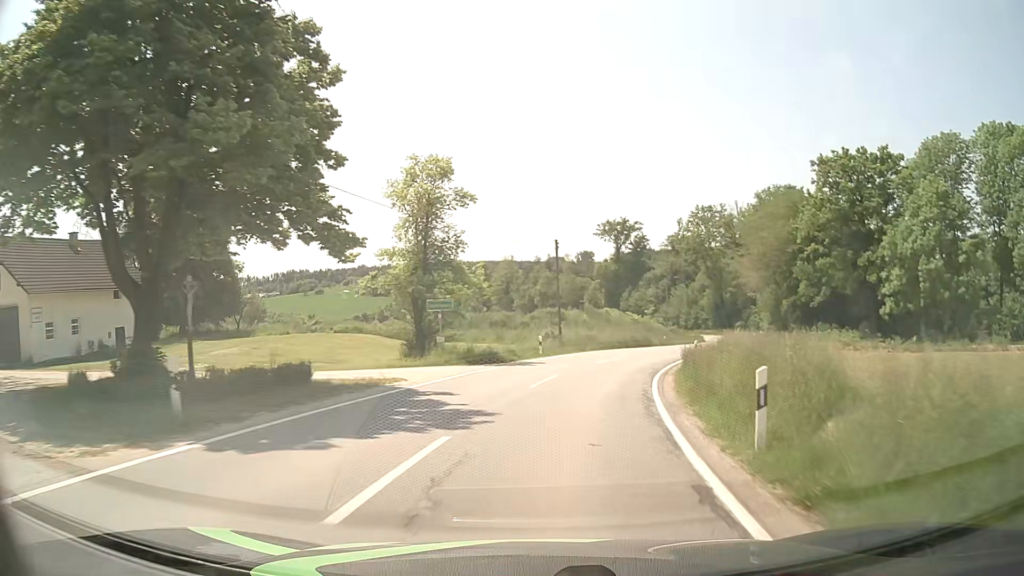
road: tertiary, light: Day
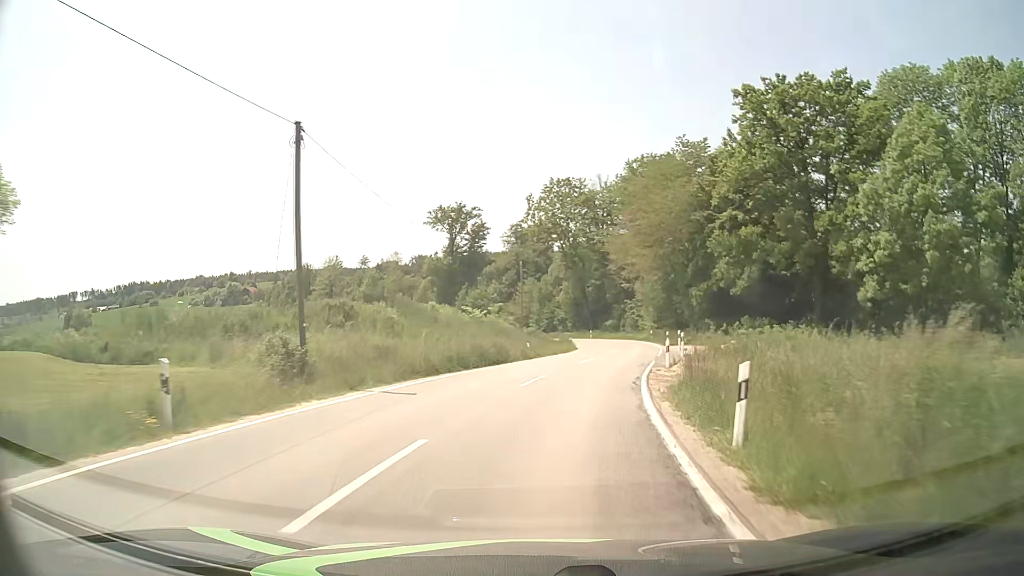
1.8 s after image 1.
(+2.8, +23.6) m; +14°
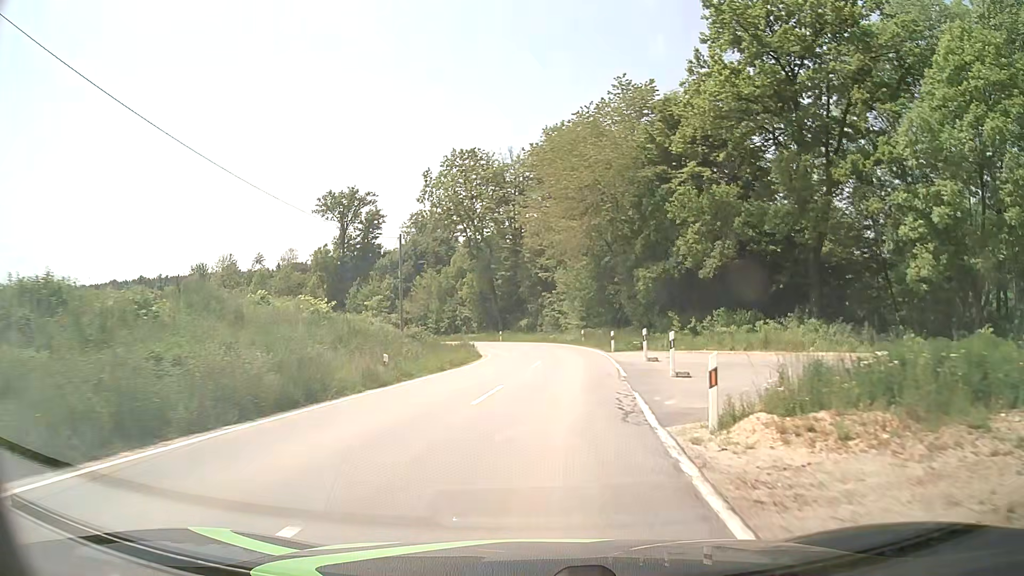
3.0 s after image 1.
(+1.1, +15.9) m; +7°
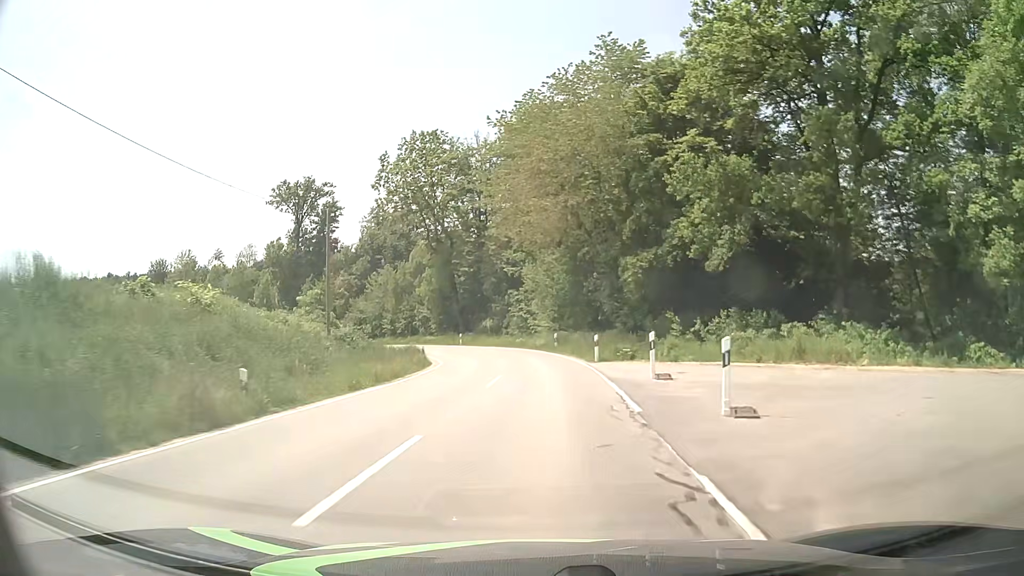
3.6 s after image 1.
(+0.2, +7.9) m; +3°
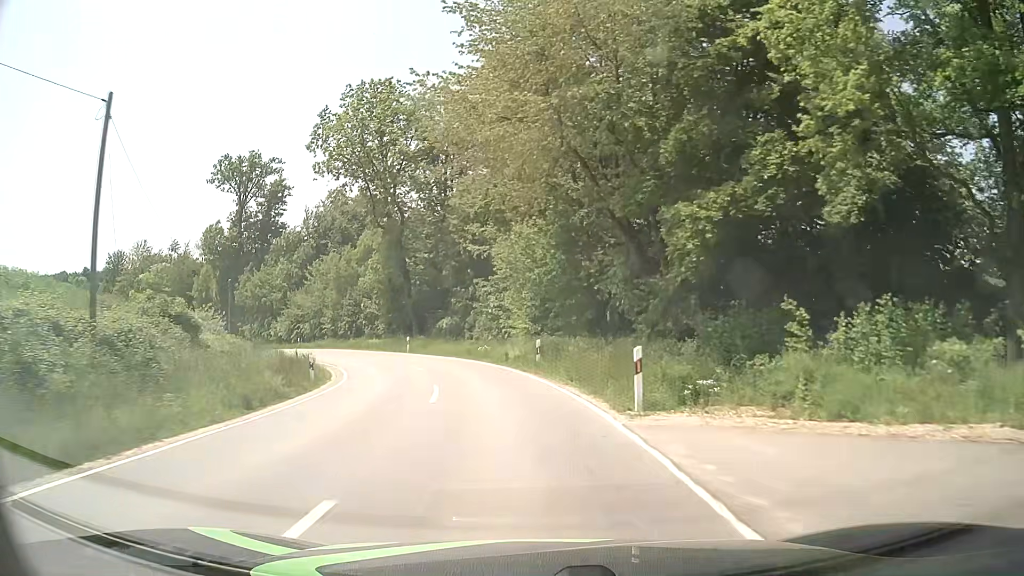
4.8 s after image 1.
(+0.4, +15.7) m; +2°
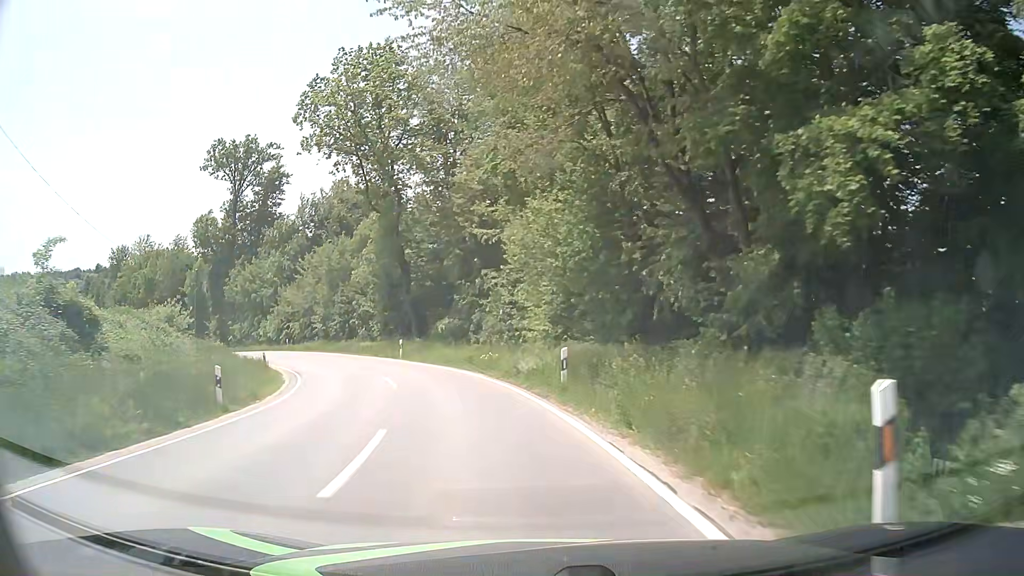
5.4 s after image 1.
(0.0, +7.8) m; -1°
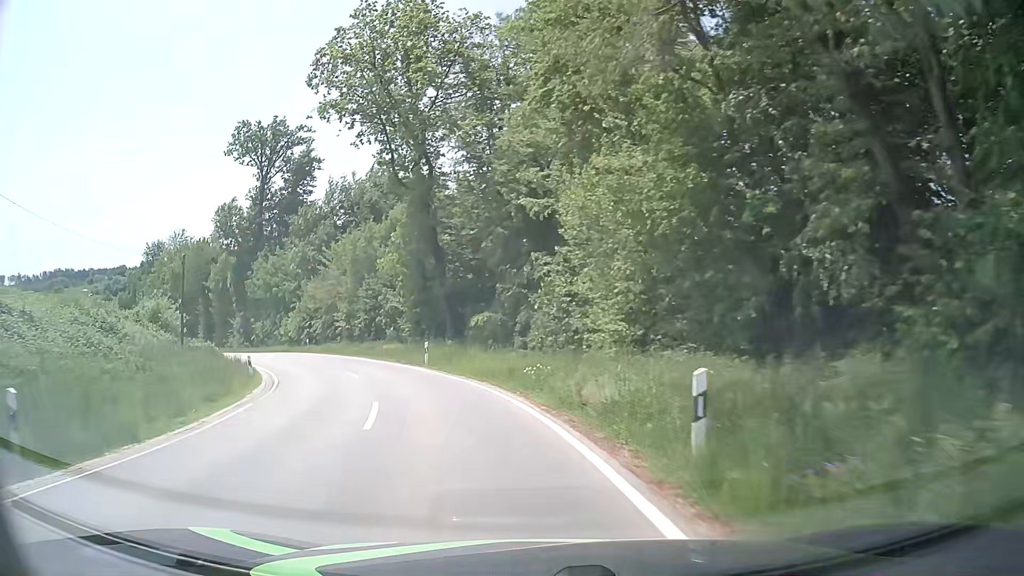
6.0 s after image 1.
(-0.3, +8.0) m; -5°
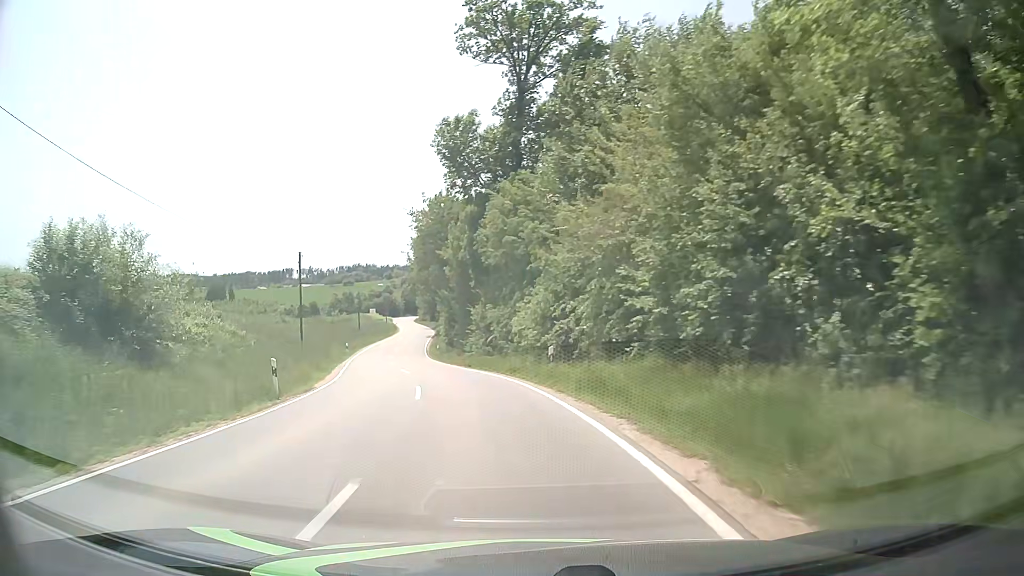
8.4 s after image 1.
(-7.7, +31.6) m; -27°
(-1, +10) (-2, +20) (-4, +30) (-7, +39) (-9, +49) (-11, +59) (-13, +69) (-15, +78) (-16, +88) (-17, +98) m
